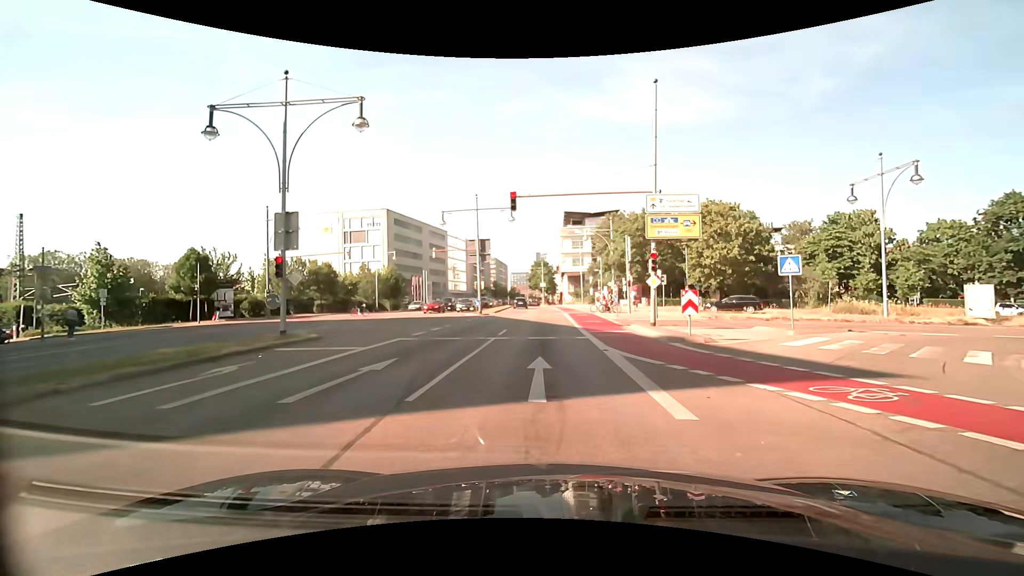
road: trunk_link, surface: asphalt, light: Day
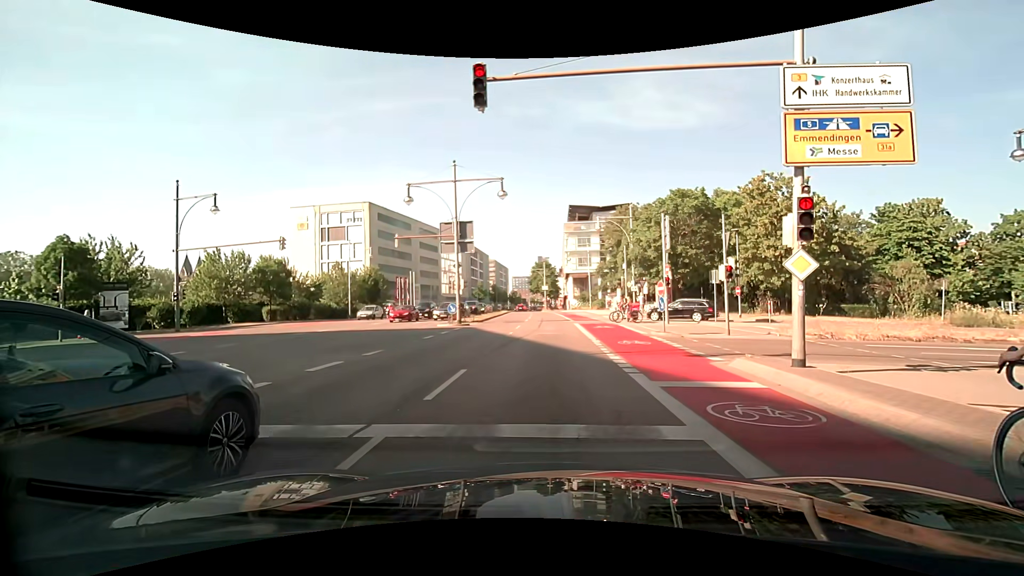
(0.0, +11.5) m; 0°
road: primary
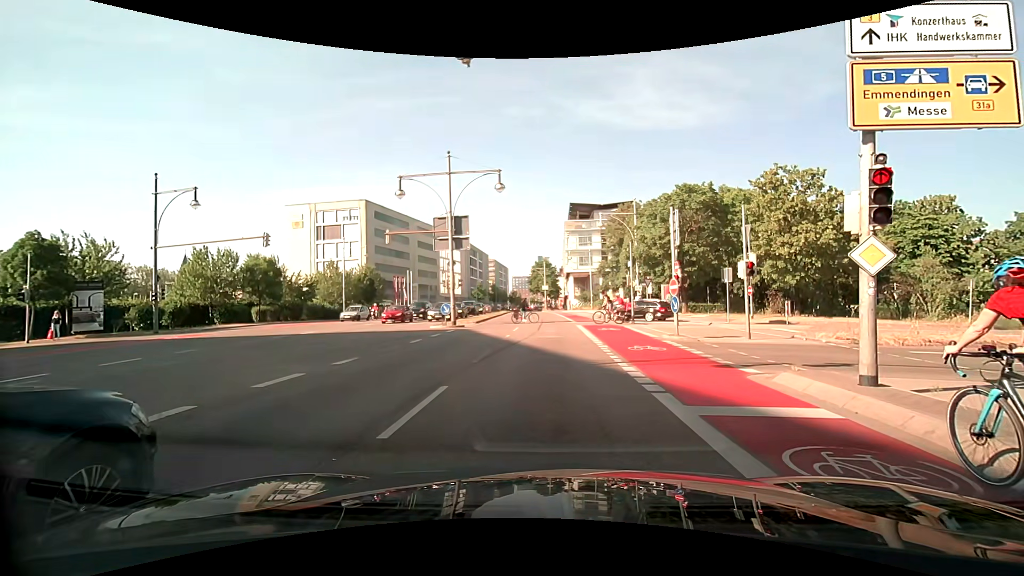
(0.0, +1.8) m; 0°
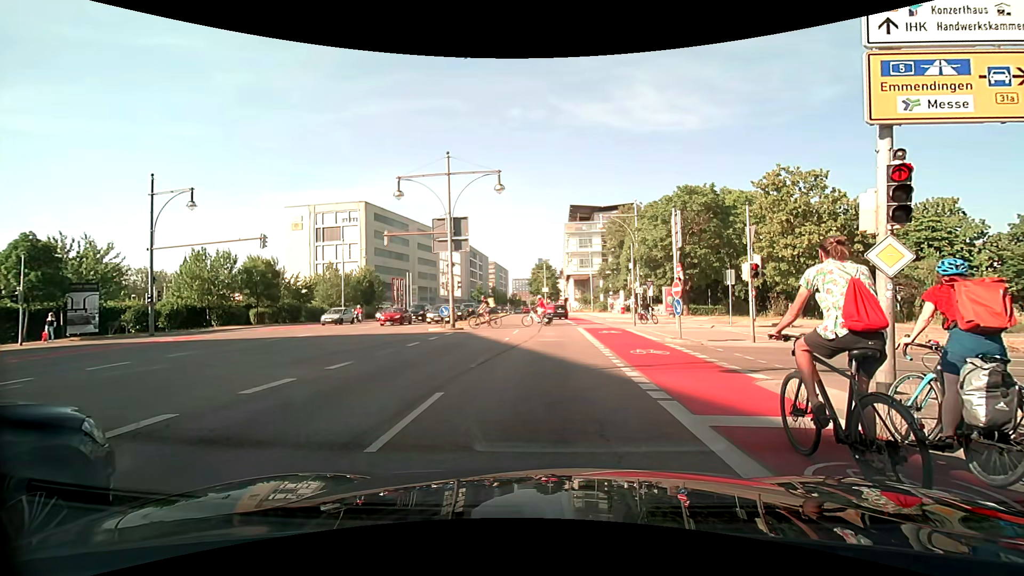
(0.0, +0.4) m; 0°
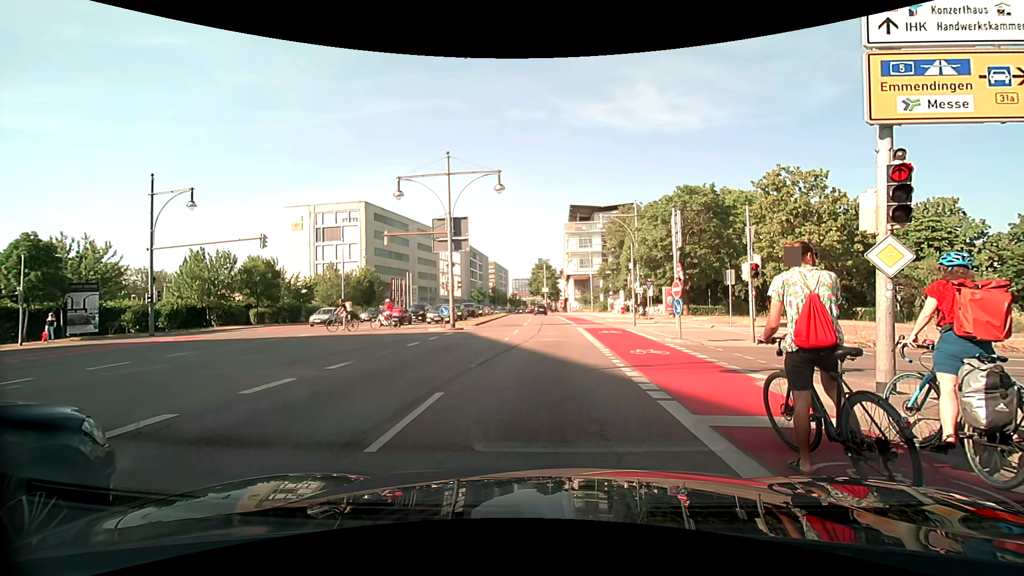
(0.0, 0.0) m; 0°
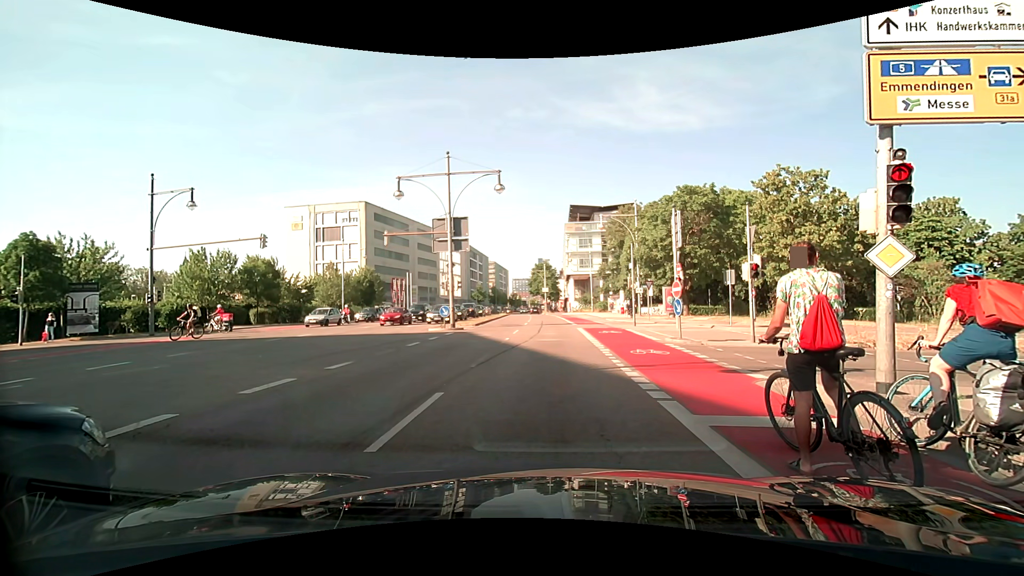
(0.0, 0.0) m; 0°
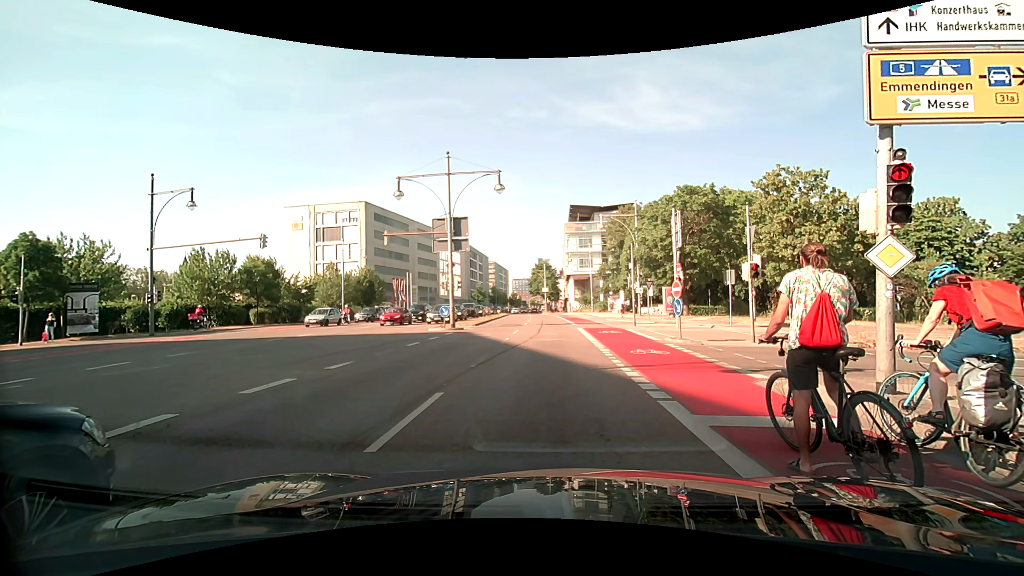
(0.0, 0.0) m; 0°
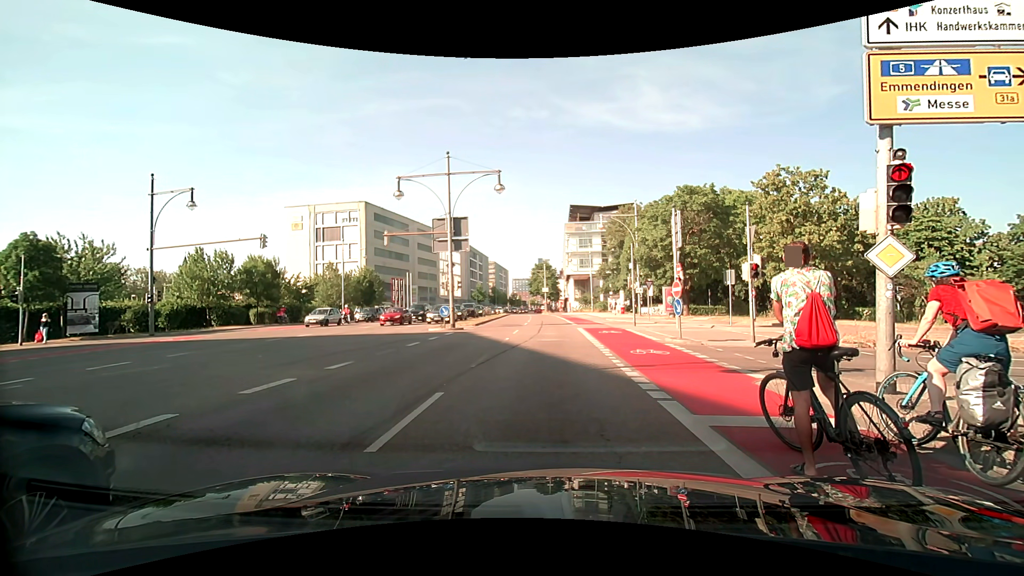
(0.0, 0.0) m; 0°
